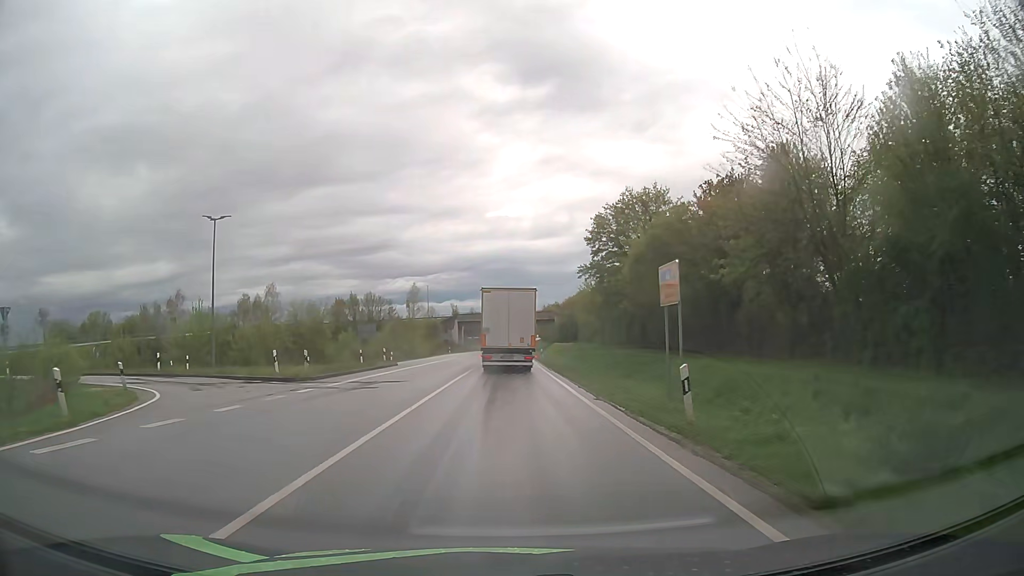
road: primary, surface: asphalt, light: Day
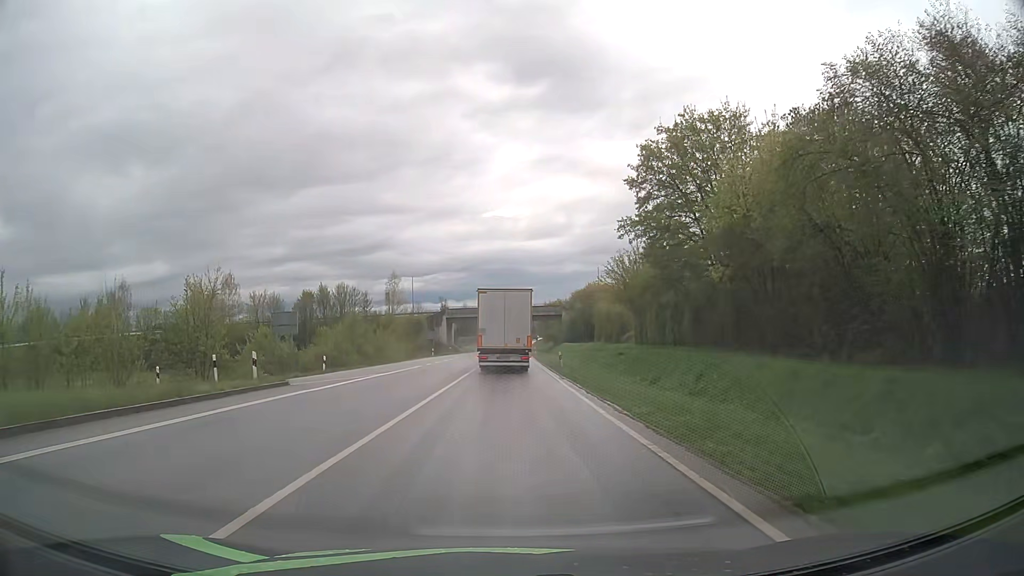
(+0.1, +22.9) m; 0°
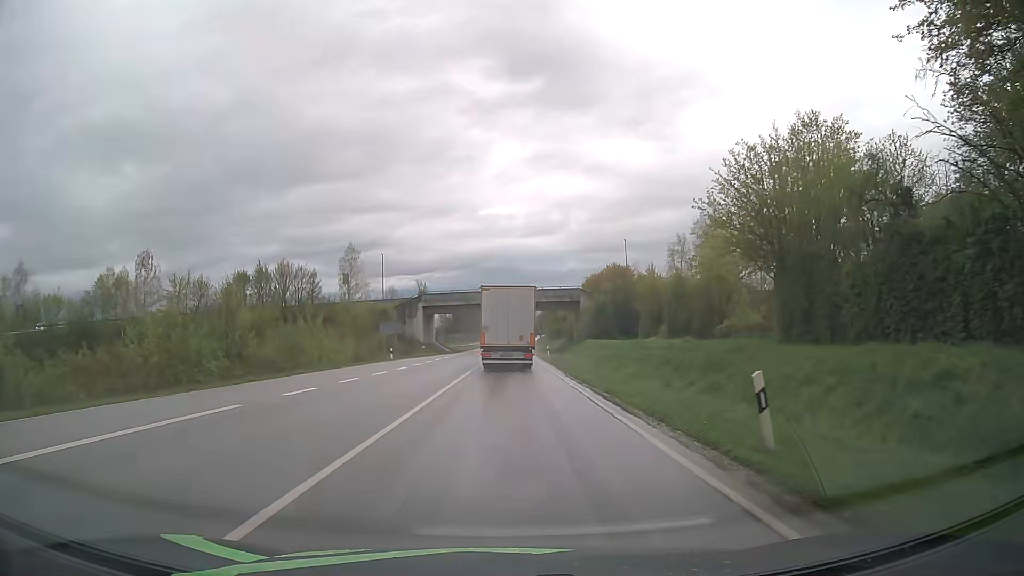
(+0.1, +31.0) m; 0°
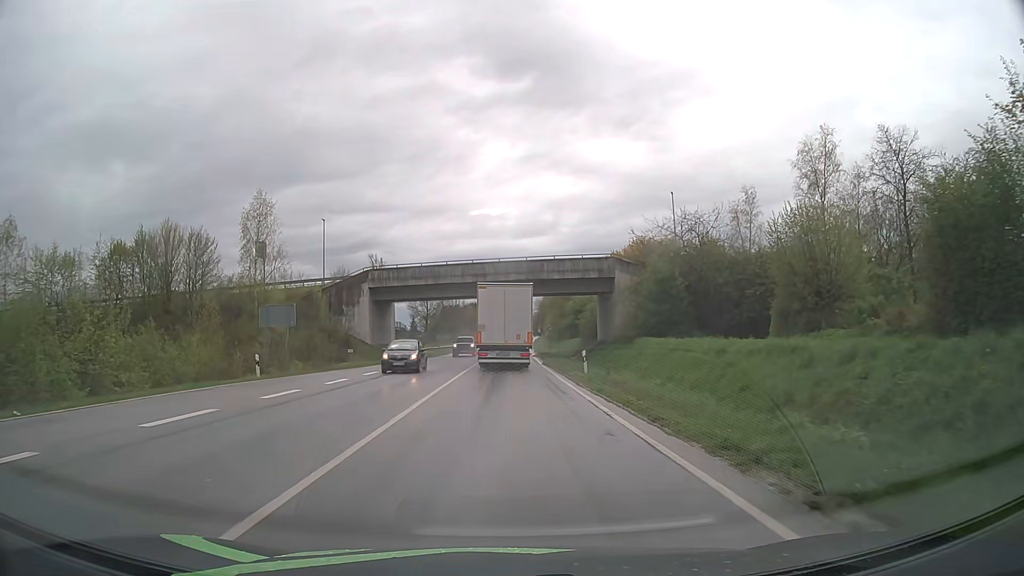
(+0.2, +31.2) m; +1°
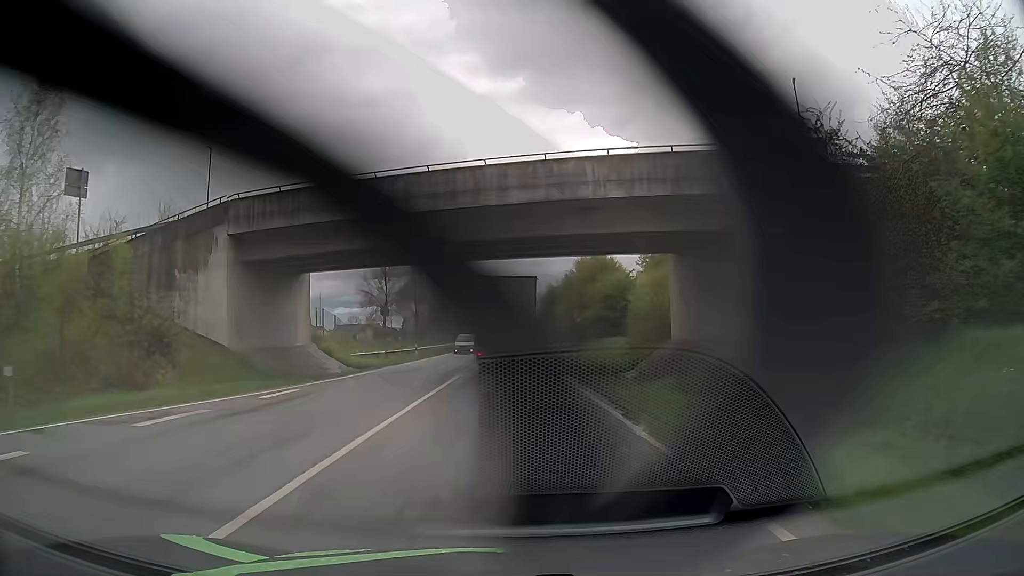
(+0.1, +30.0) m; 0°
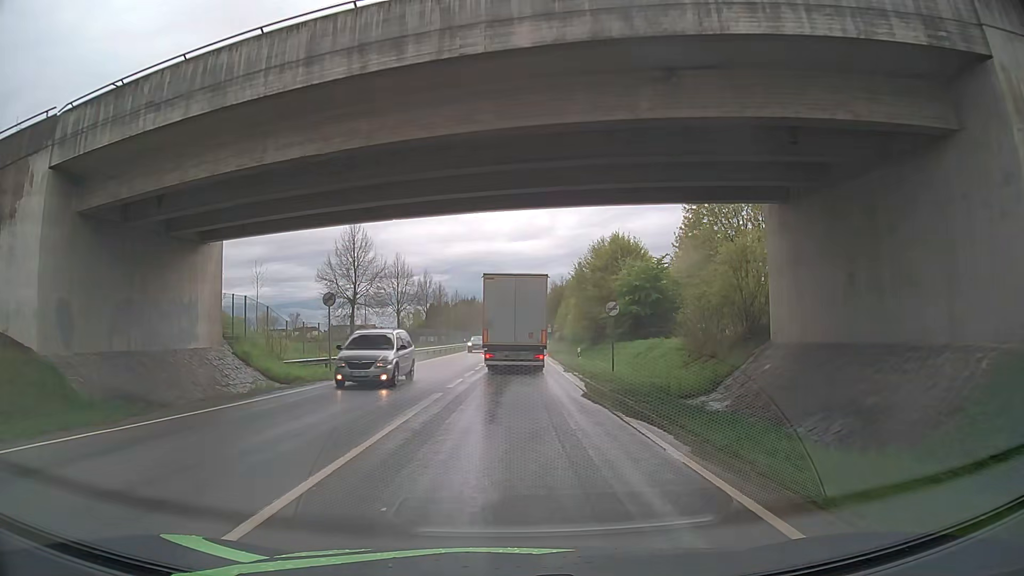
(0.0, +13.3) m; 0°
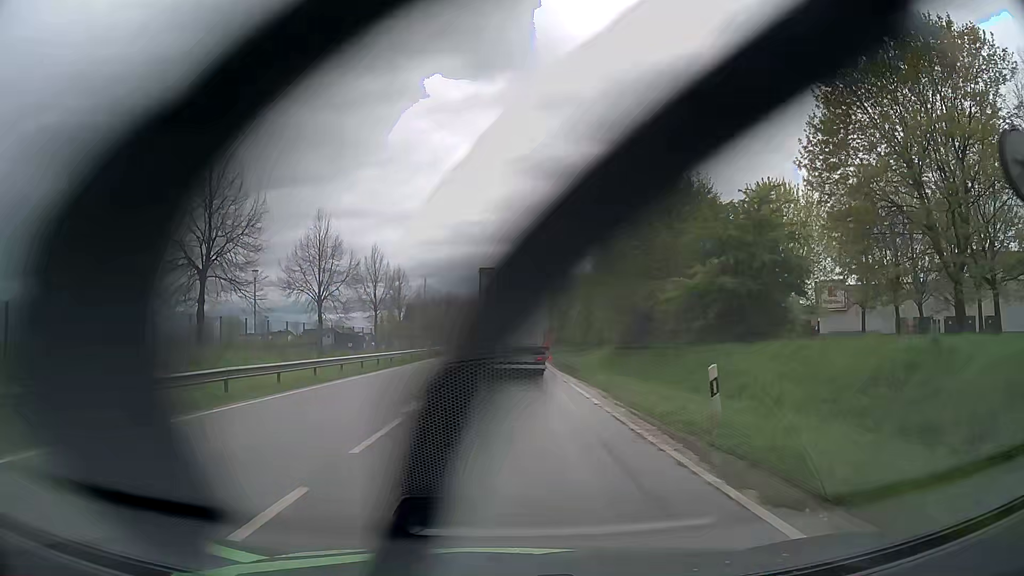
(-0.3, +23.7) m; +2°
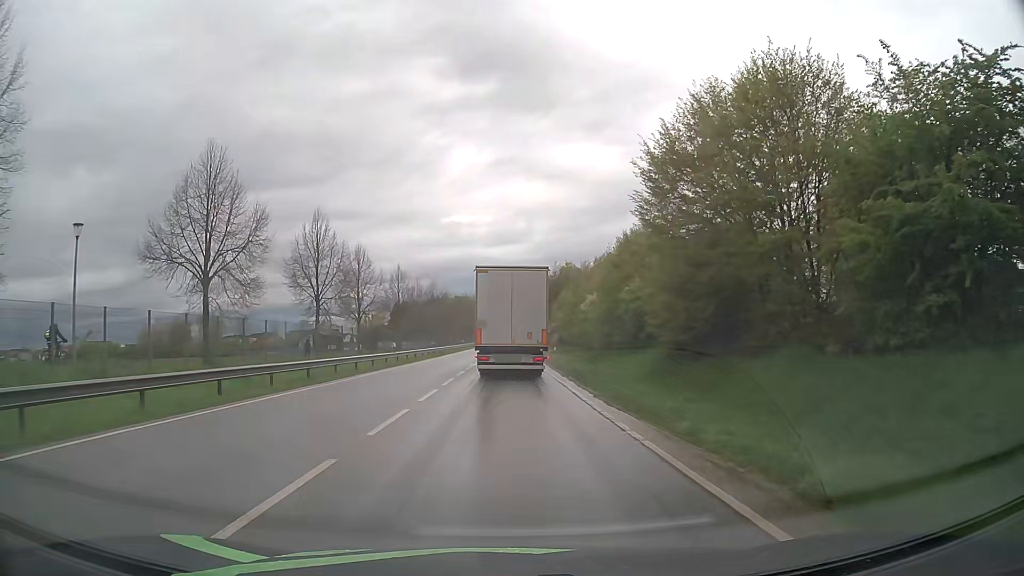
(-0.1, +16.1) m; 0°
(0, +10) (0, +20) (0, +30) (0, +40) (0, +50) (0, +60) (0, +70) (0, +80) (0, +90) (+1, +100) m
